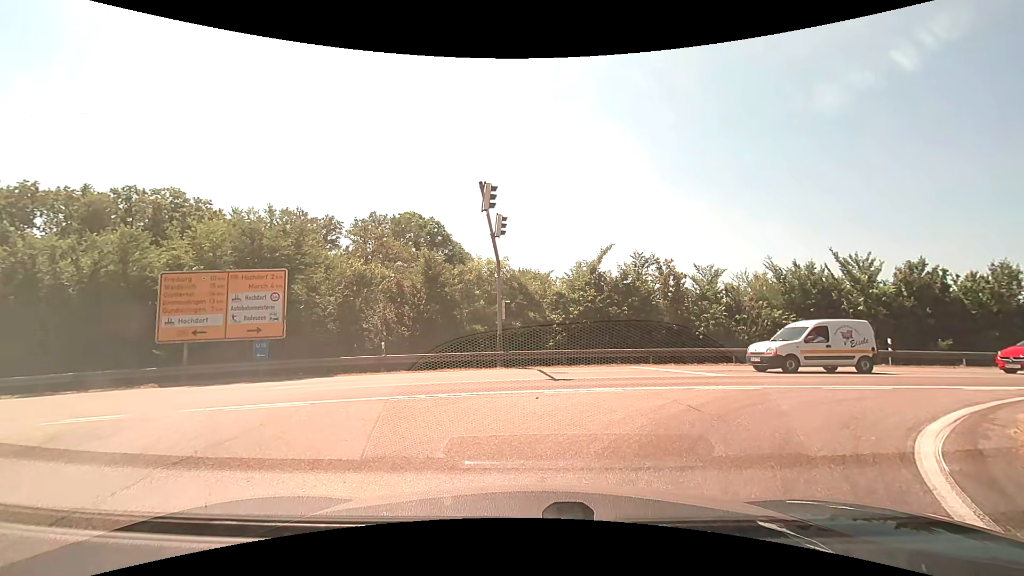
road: motorway_link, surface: asphalt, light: Day
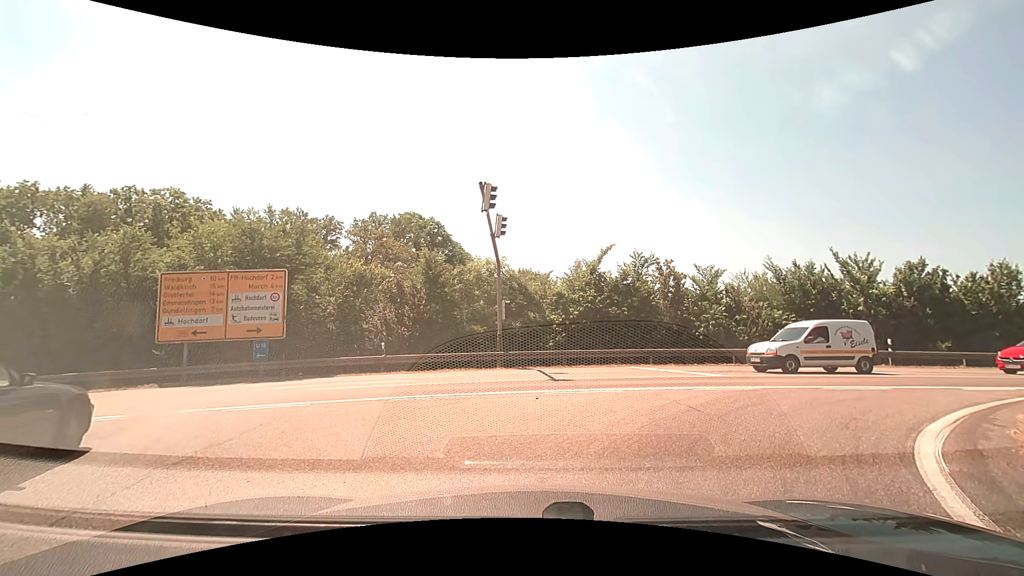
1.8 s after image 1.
(0.0, 0.0) m; 0°
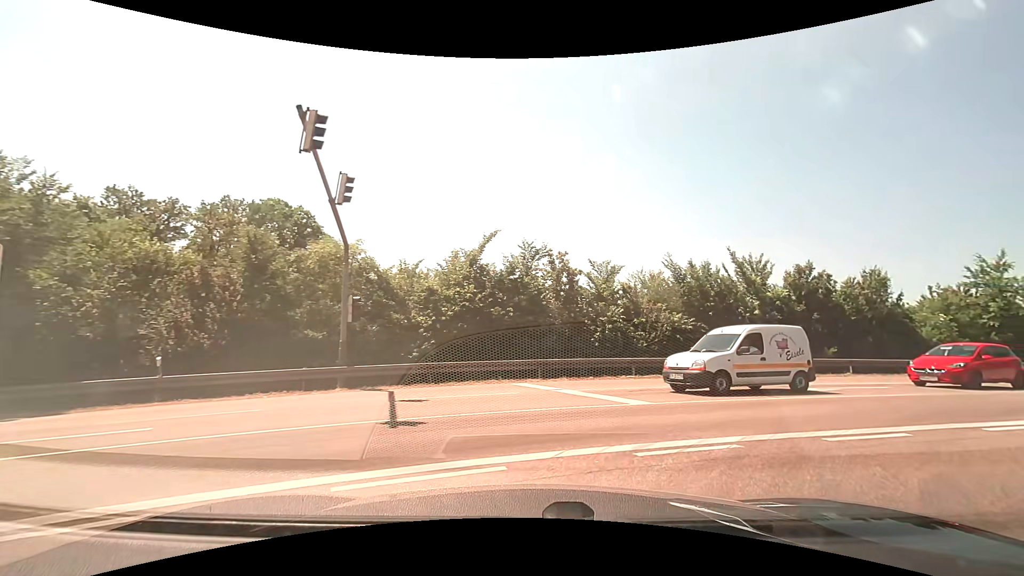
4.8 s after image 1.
(+0.6, +5.6) m; +13°
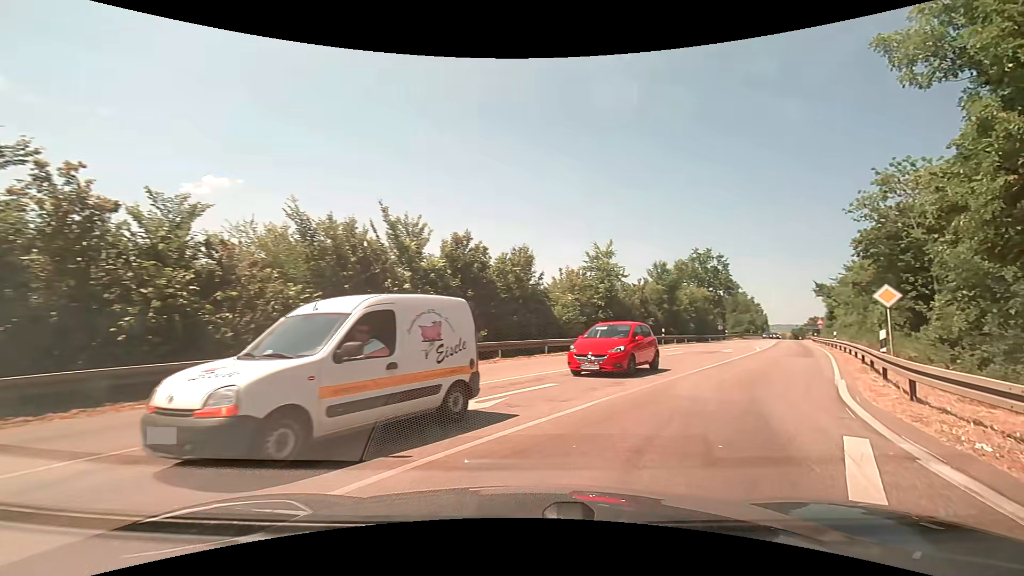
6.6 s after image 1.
(+2.5, +7.7) m; +37°
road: primary
